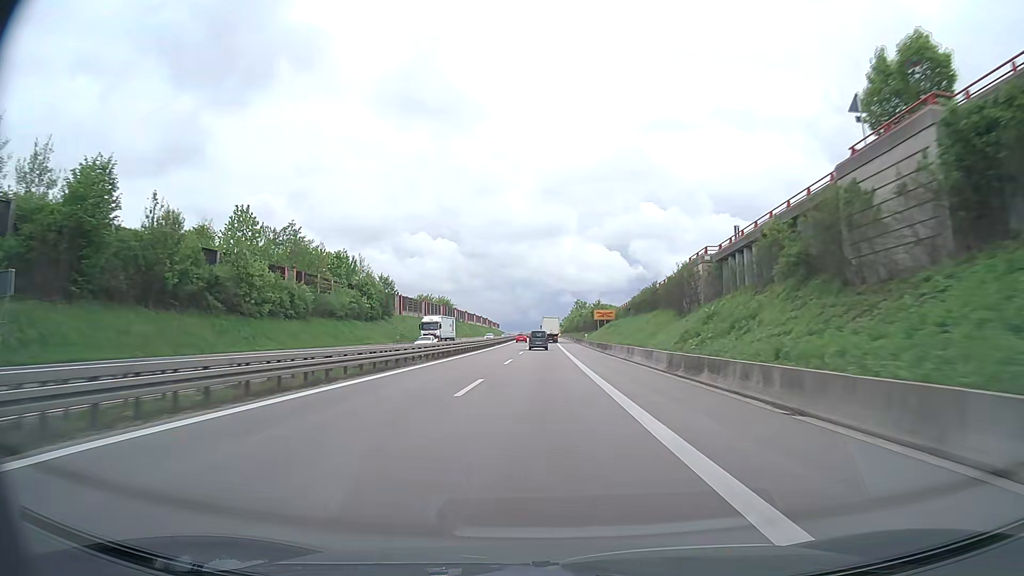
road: trunk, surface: asphalt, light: Day
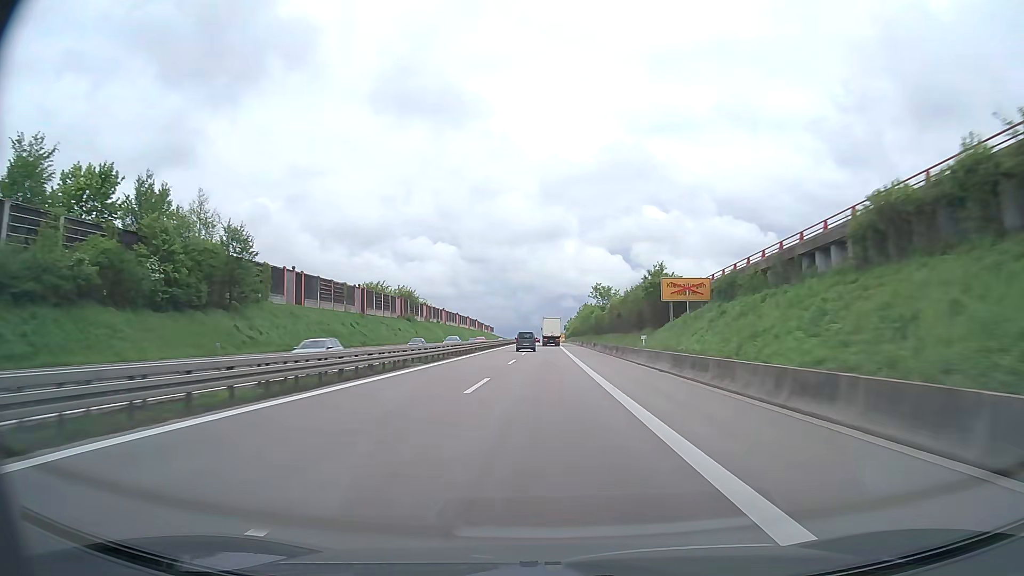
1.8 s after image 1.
(+0.1, +53.2) m; 0°
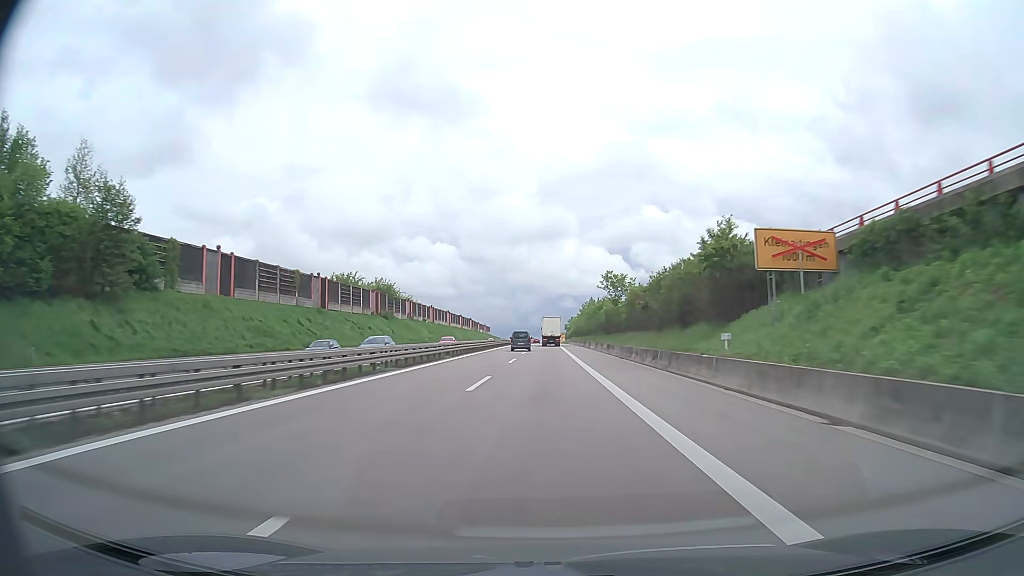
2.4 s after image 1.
(0.0, +17.8) m; 0°
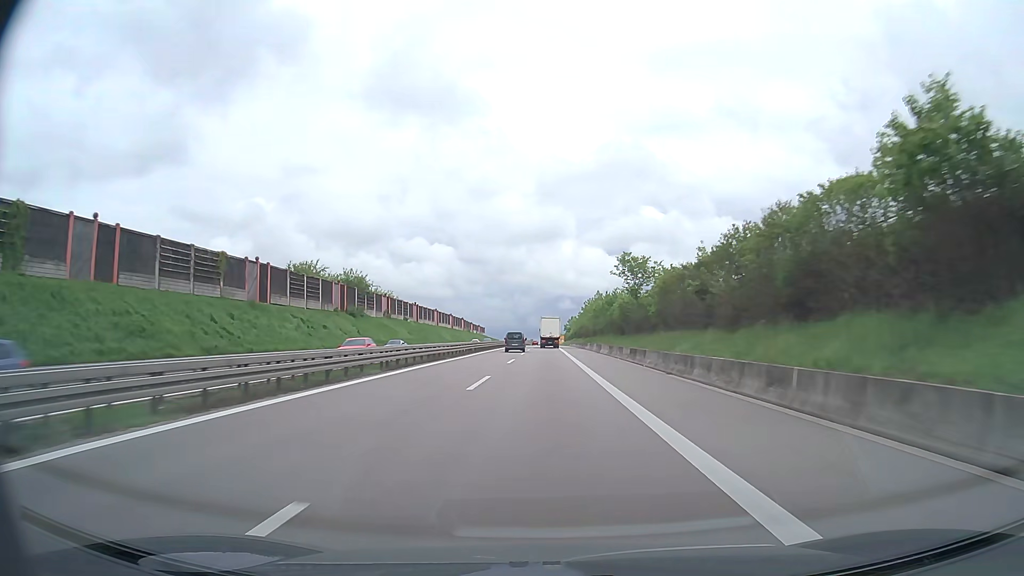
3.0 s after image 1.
(0.0, +17.6) m; 0°
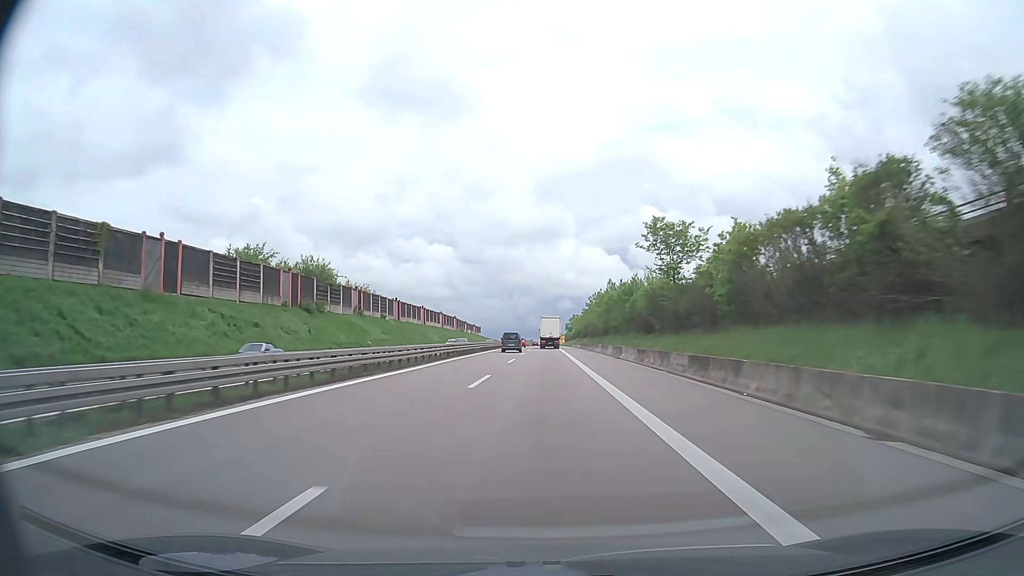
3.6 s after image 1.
(0.0, +17.5) m; 0°
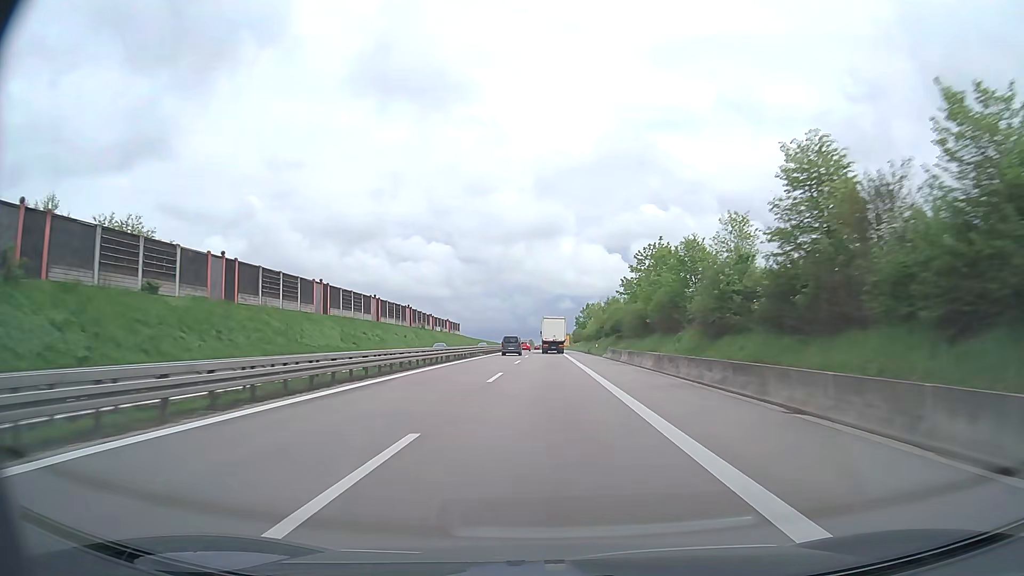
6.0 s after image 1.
(-0.2, +68.6) m; 0°
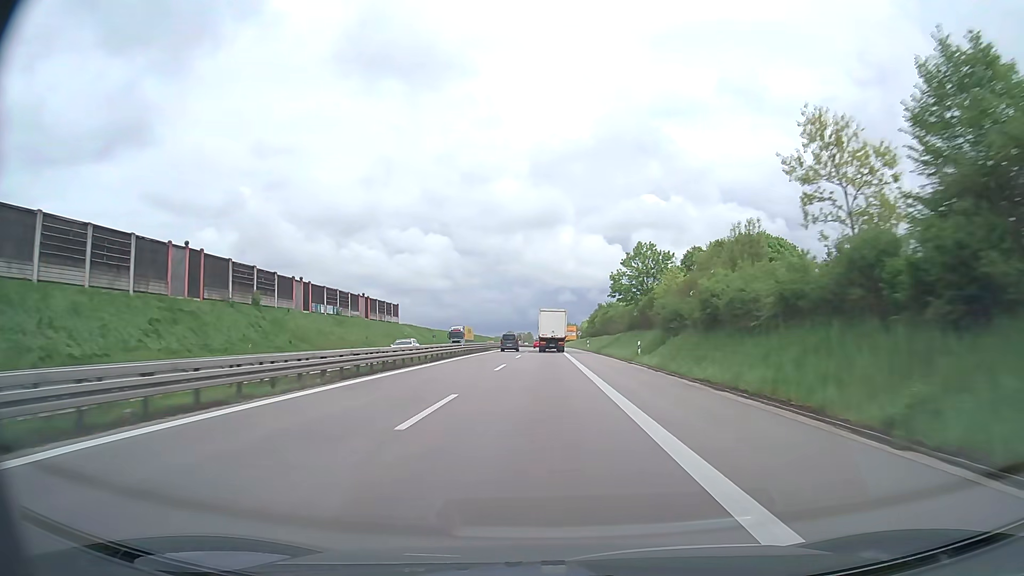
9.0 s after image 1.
(+0.4, +84.2) m; 0°
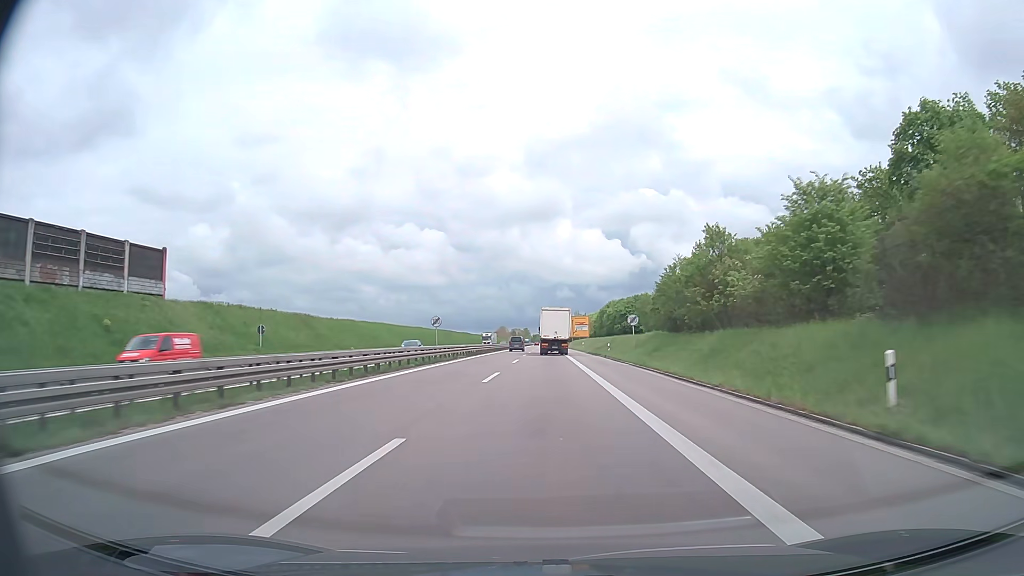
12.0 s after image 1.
(+0.1, +79.0) m; 0°
(0, +10) (0, +20) (0, +30) (0, +40) (0, +50) (0, +60) (0, +70) (0, +80) (0, +90) (0, +100) m
